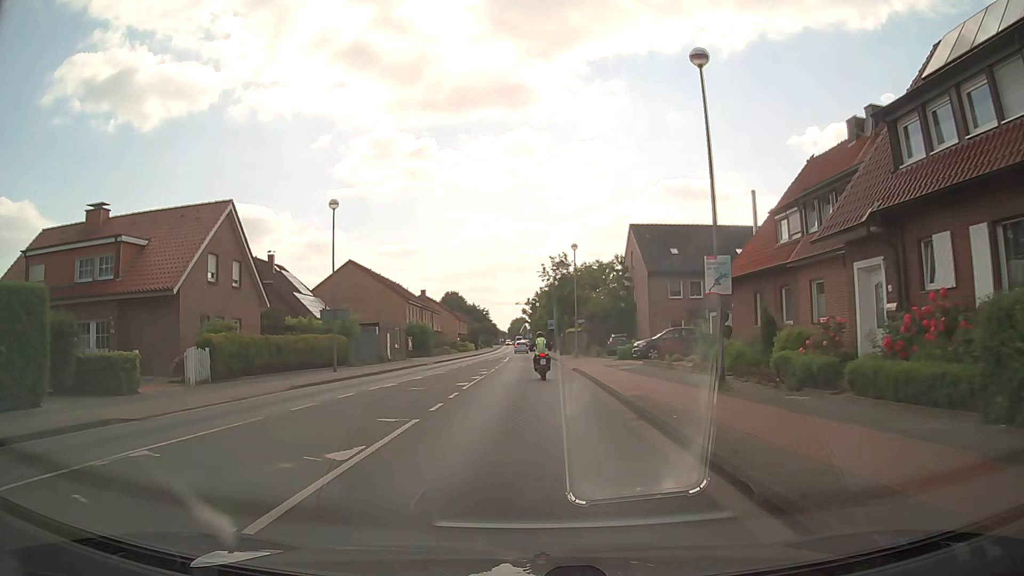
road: tertiary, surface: asphalt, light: Day
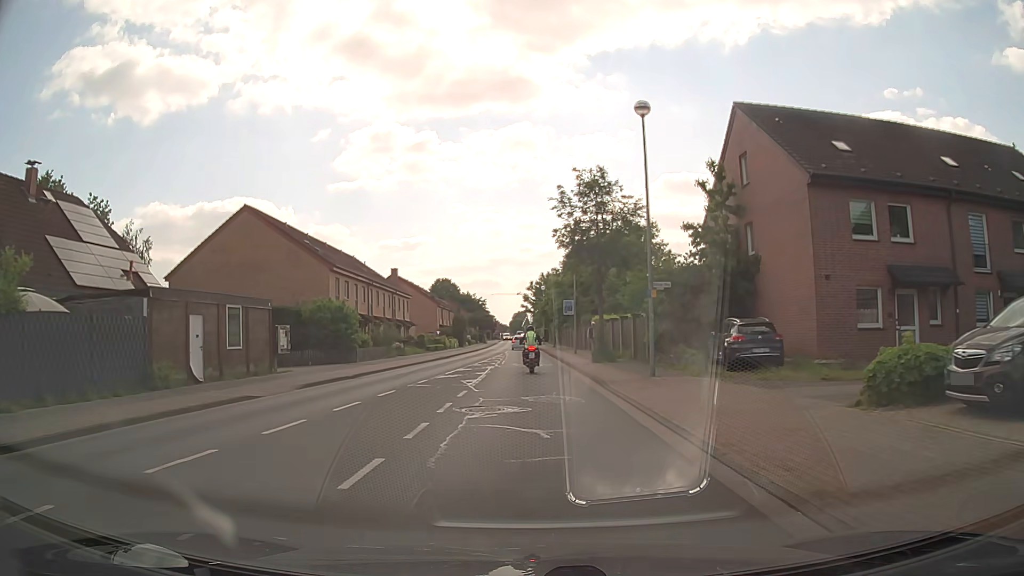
(+0.2, +28.7) m; 0°
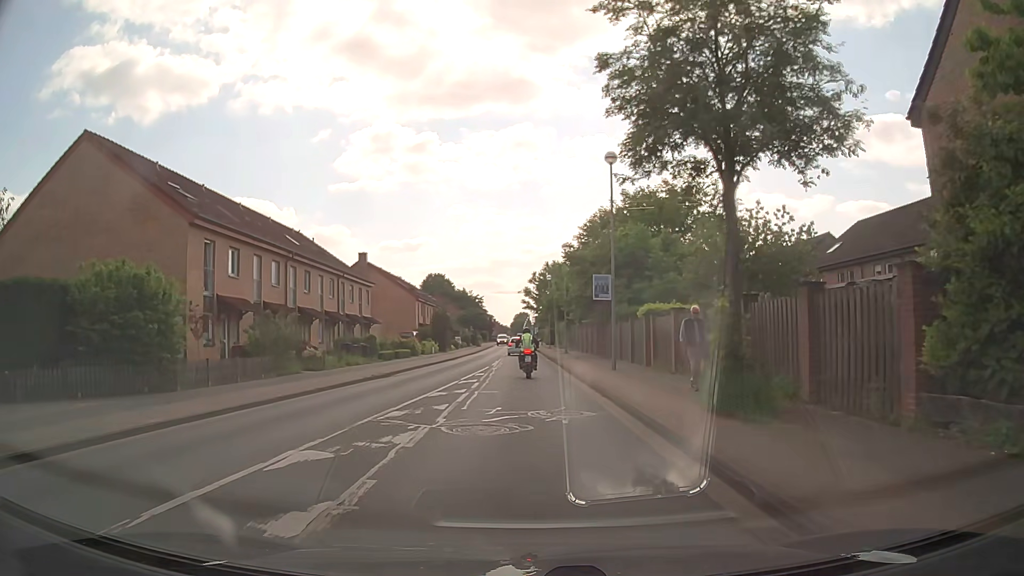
(-0.1, +18.9) m; 0°
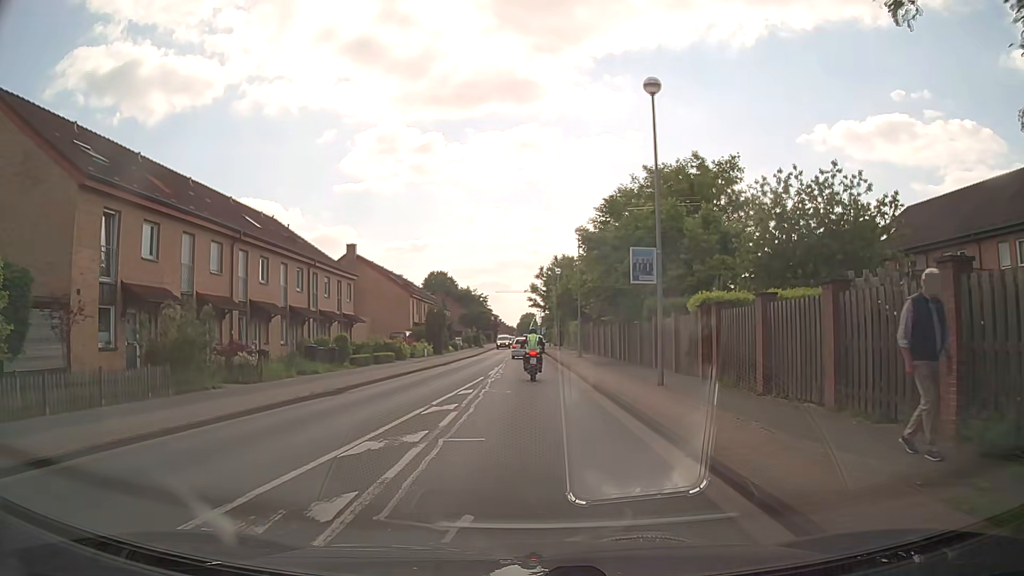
(-0.1, +7.6) m; -1°
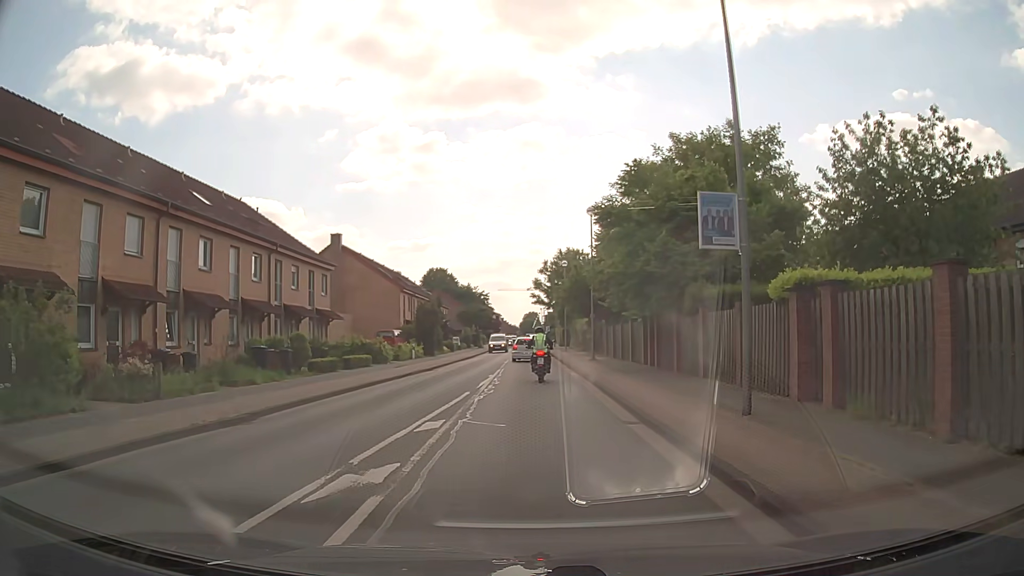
(0.0, +6.5) m; +1°
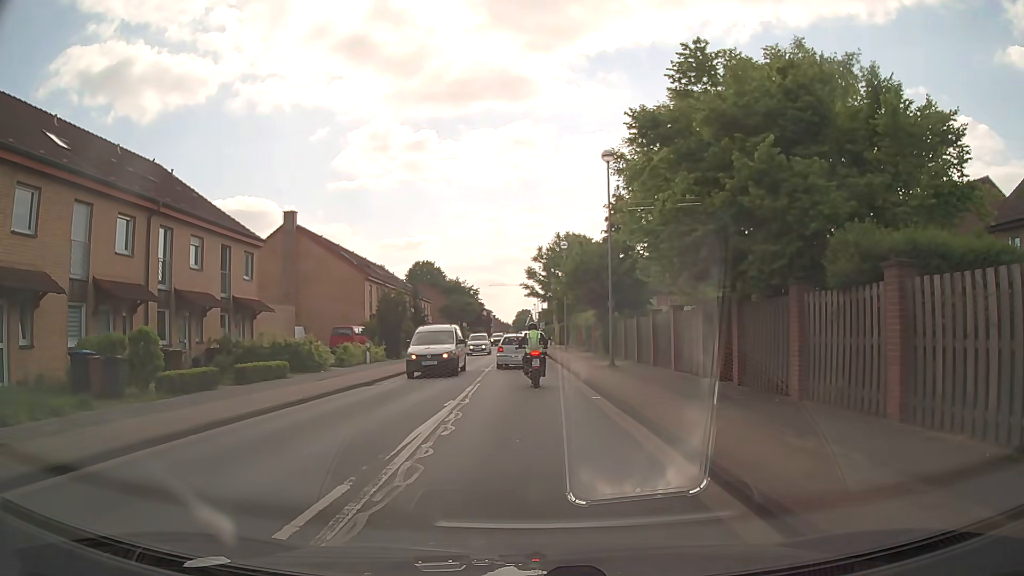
(0.0, +10.6) m; 0°
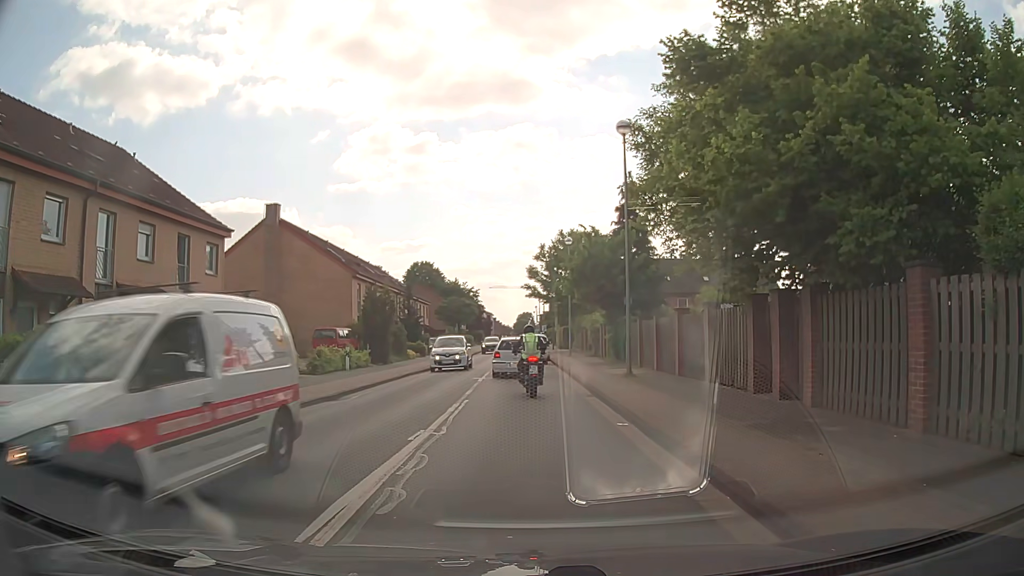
(0.0, +3.9) m; -1°
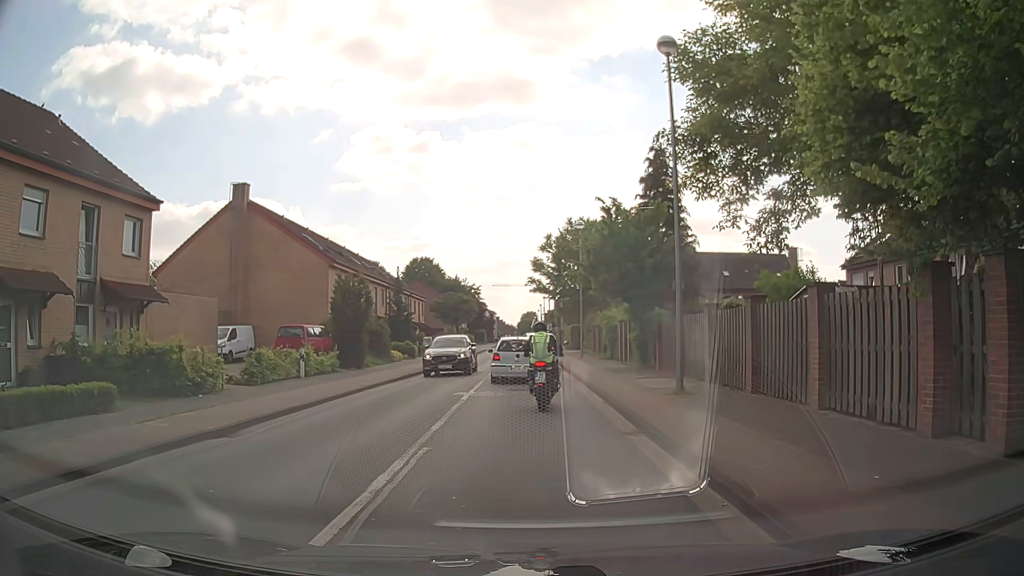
(+0.1, +6.4) m; 0°
(0, +10) (0, +20) (-2, +30) (-3, +40) (-2, +50) (-2, +60) (-1, +70) (0, +80) (0, +90) (+1, +100) m
